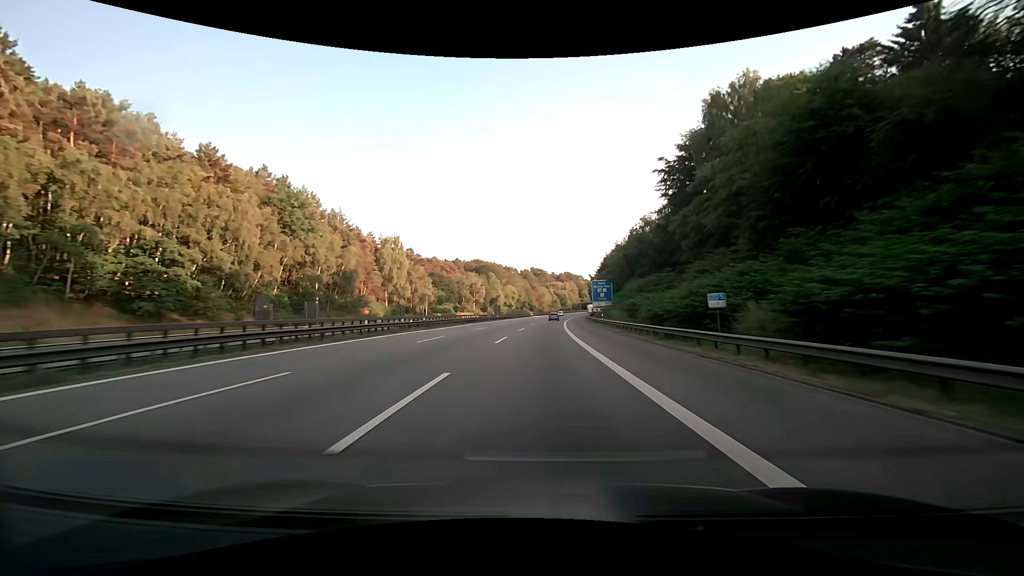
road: motorway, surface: asphalt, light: Day
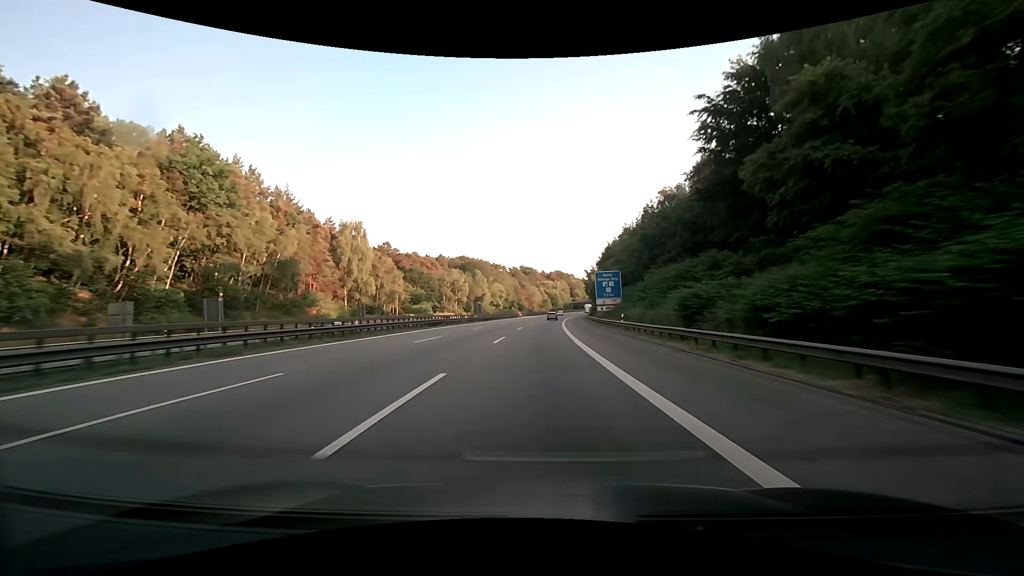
(+0.2, +18.2) m; +1°
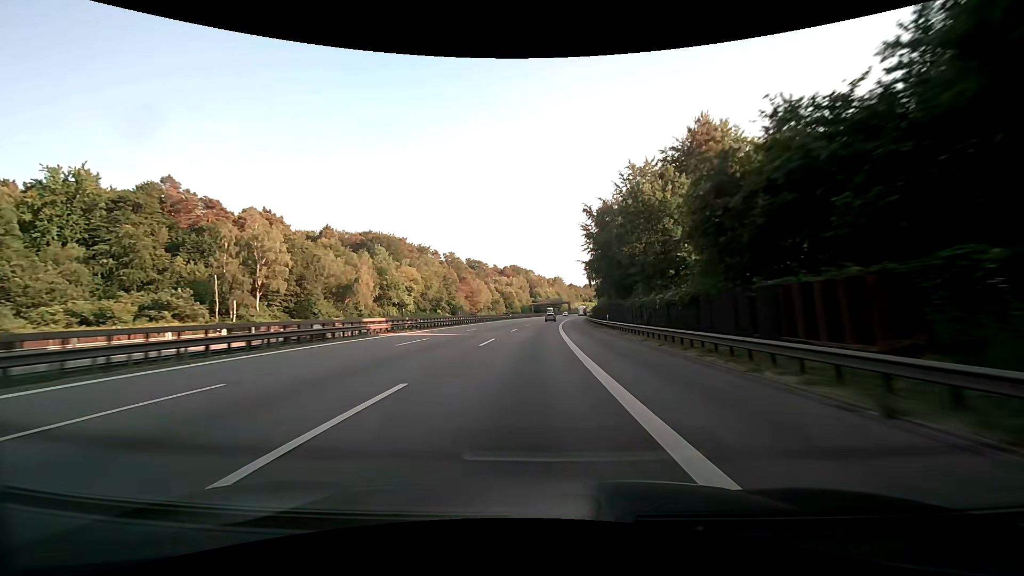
(+4.3, +91.4) m; +5°
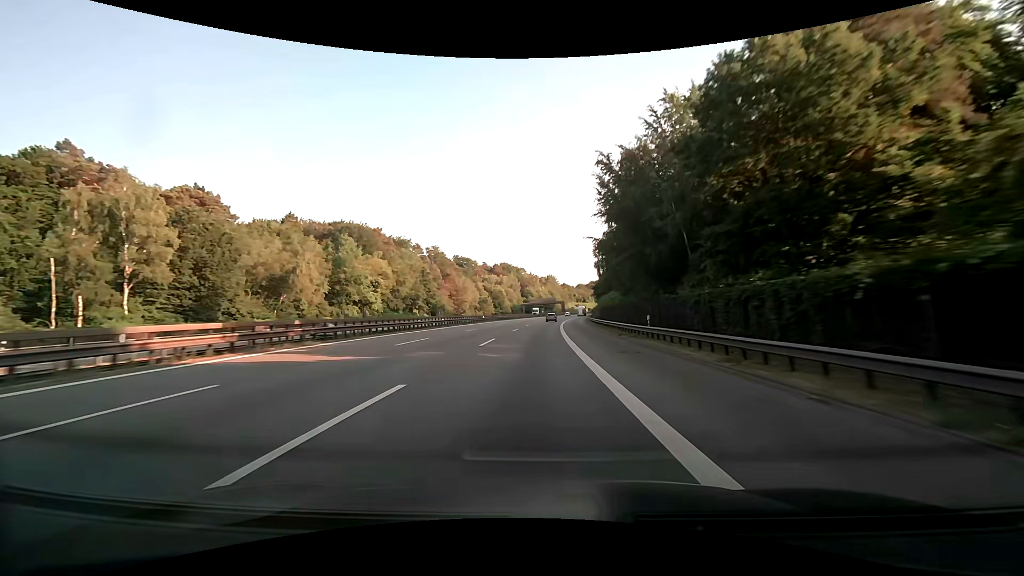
(+0.2, +18.4) m; +1°
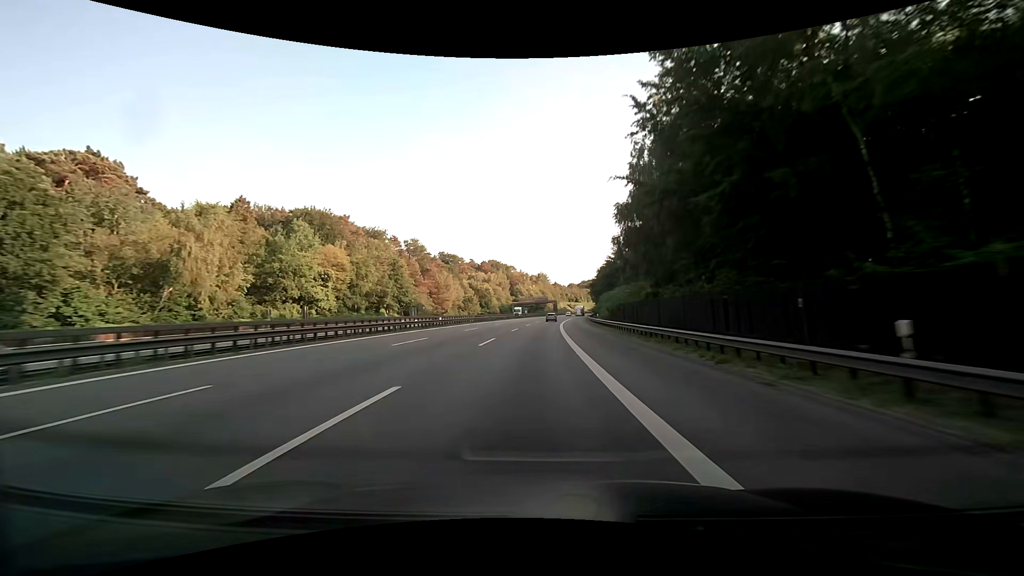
(+0.2, +18.4) m; +1°
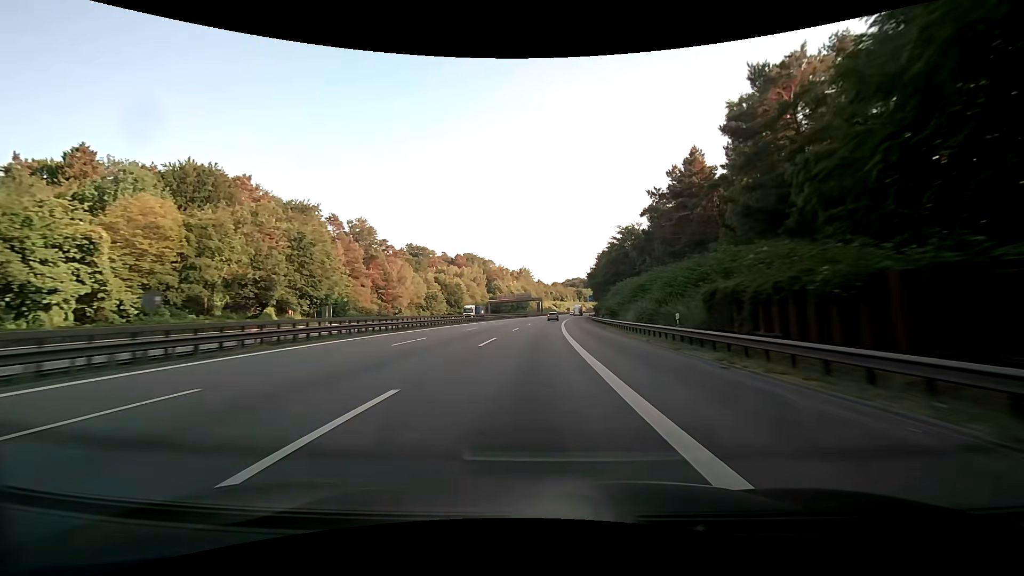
(+0.6, +36.7) m; +2°
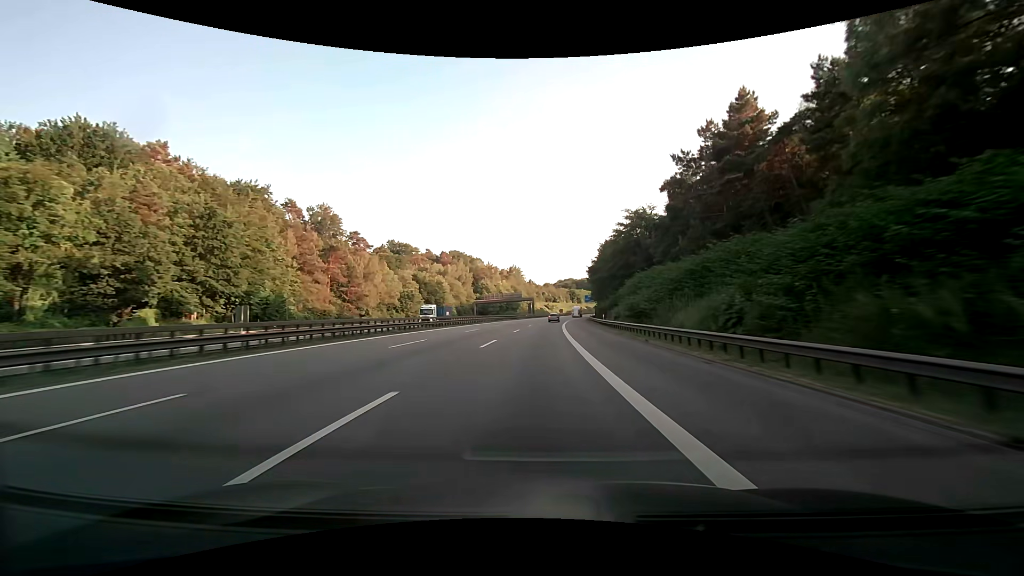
(+0.2, +18.3) m; +1°
